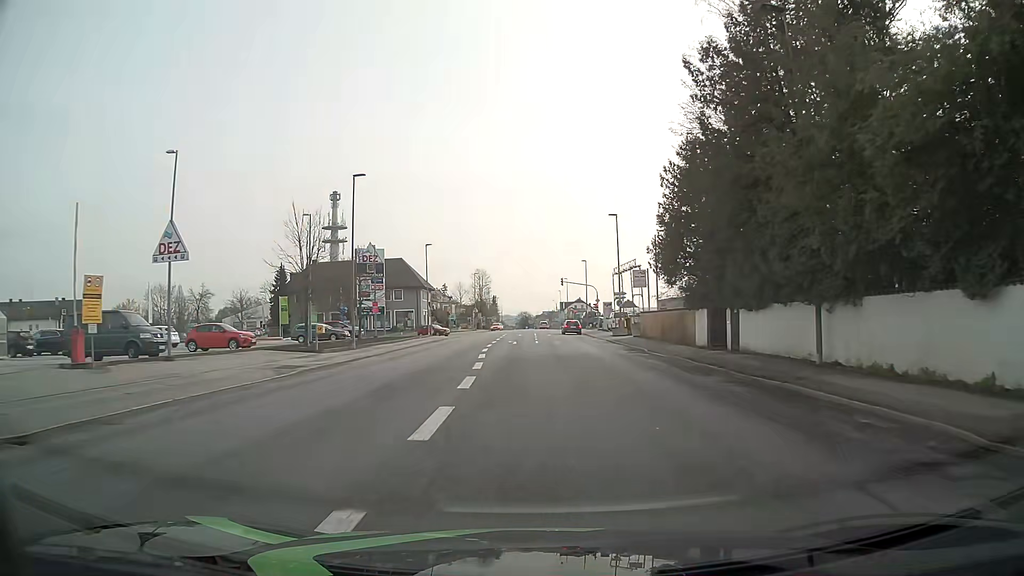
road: tertiary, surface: asphalt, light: Day
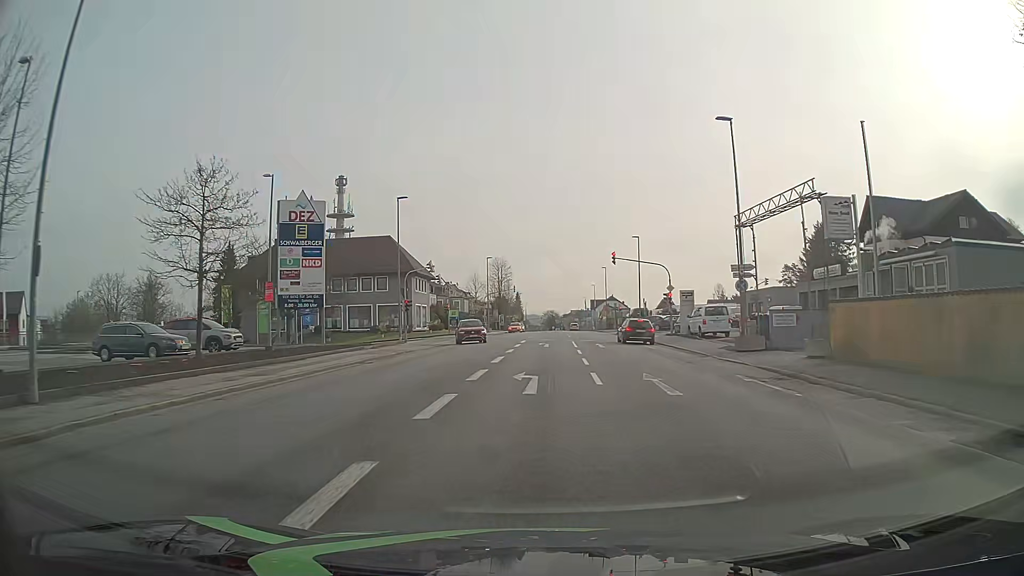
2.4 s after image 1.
(-0.7, +28.2) m; -2°
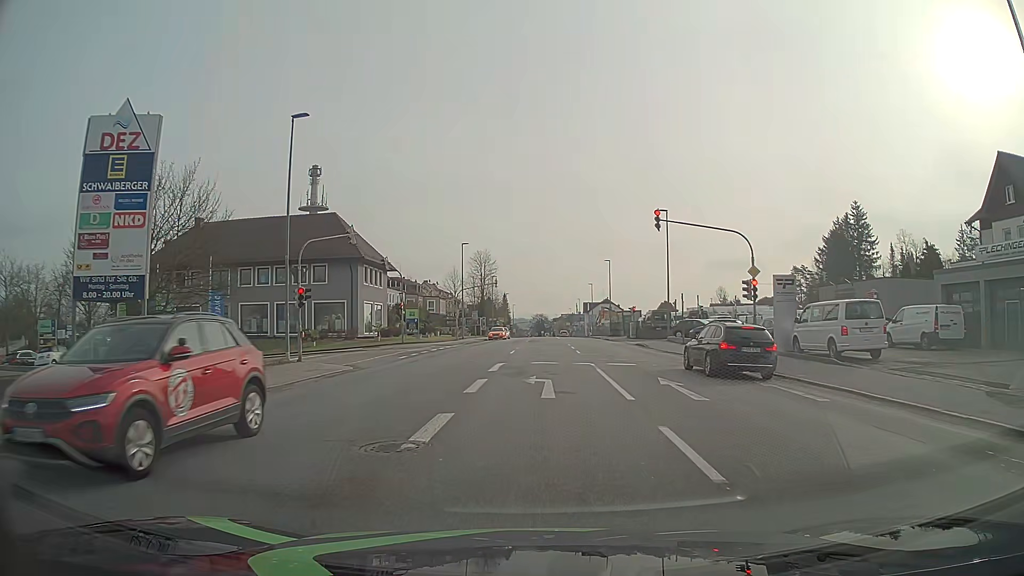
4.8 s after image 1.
(0.0, +20.0) m; +1°
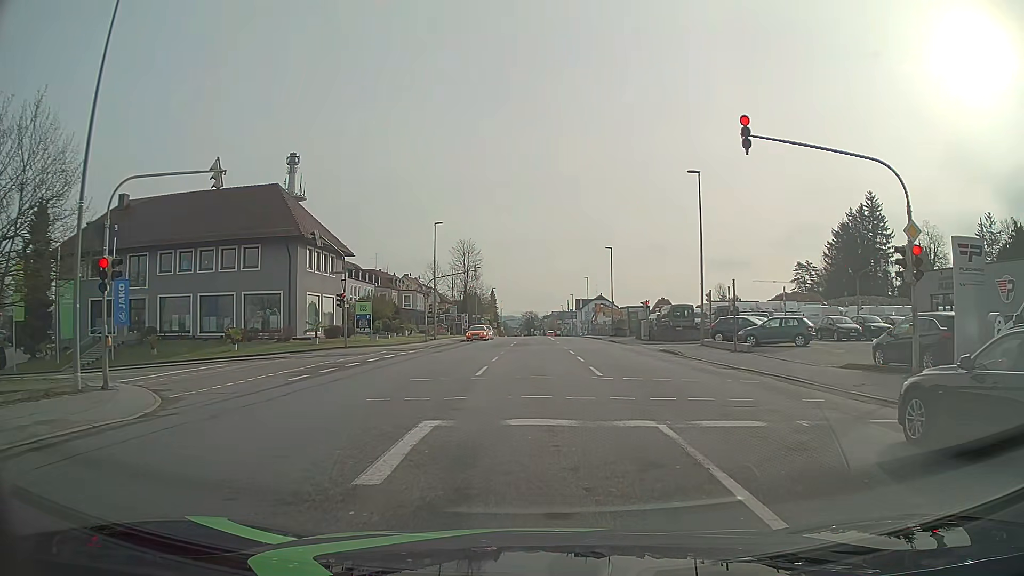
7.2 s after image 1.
(+0.1, +13.1) m; 0°
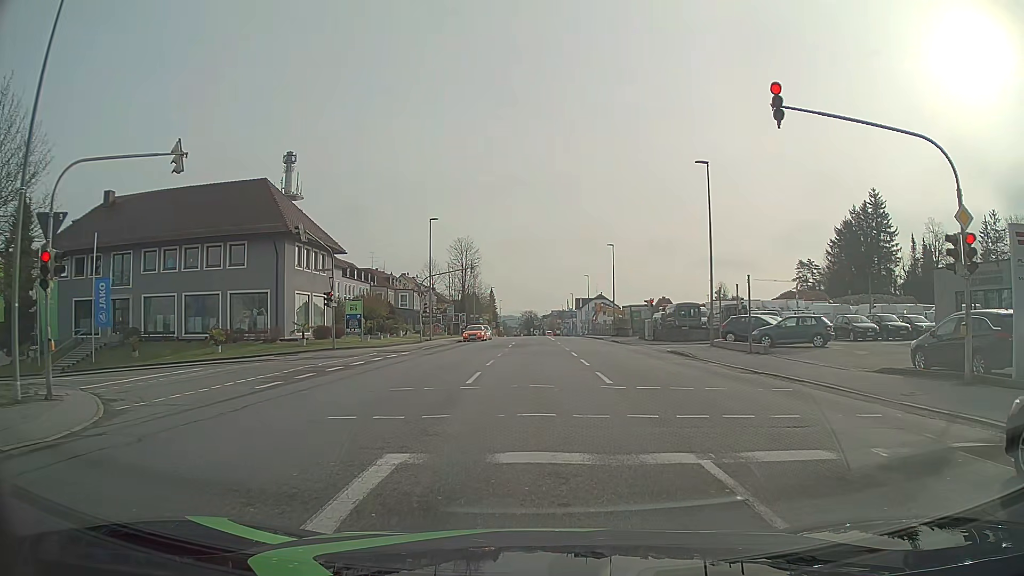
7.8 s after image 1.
(0.0, +2.2) m; 0°
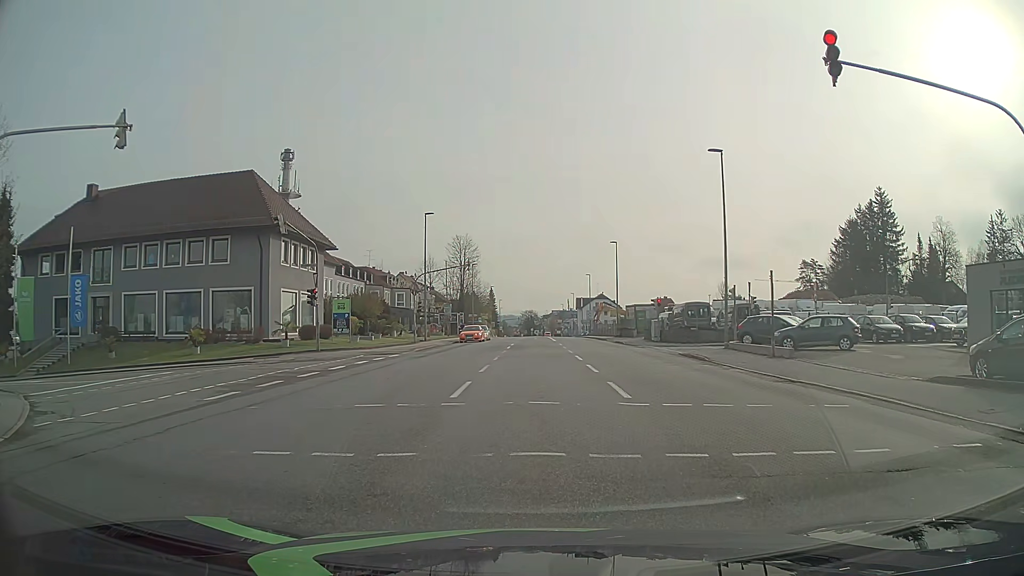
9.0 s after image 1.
(0.0, +2.5) m; 0°
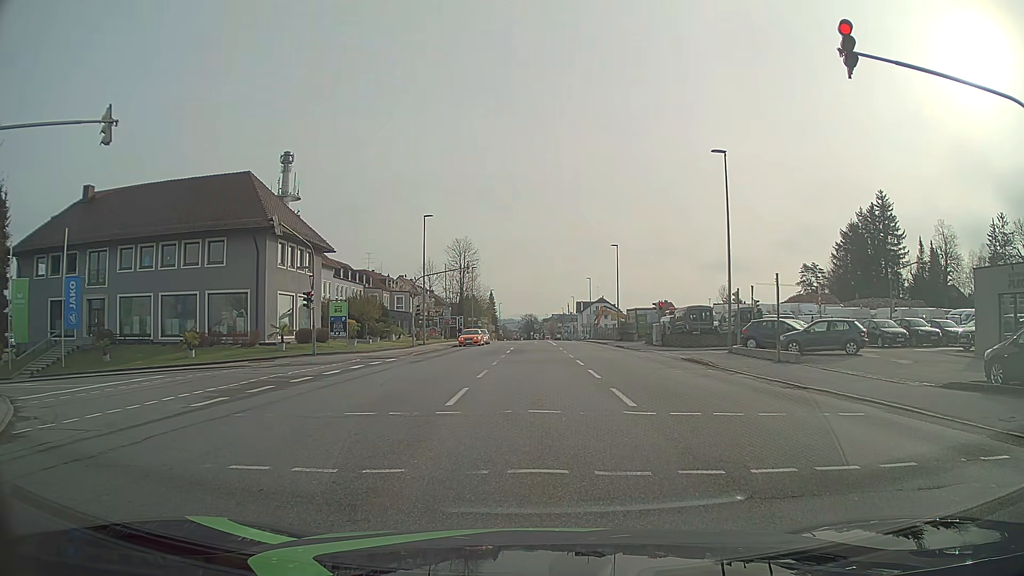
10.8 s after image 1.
(0.0, +0.6) m; 0°
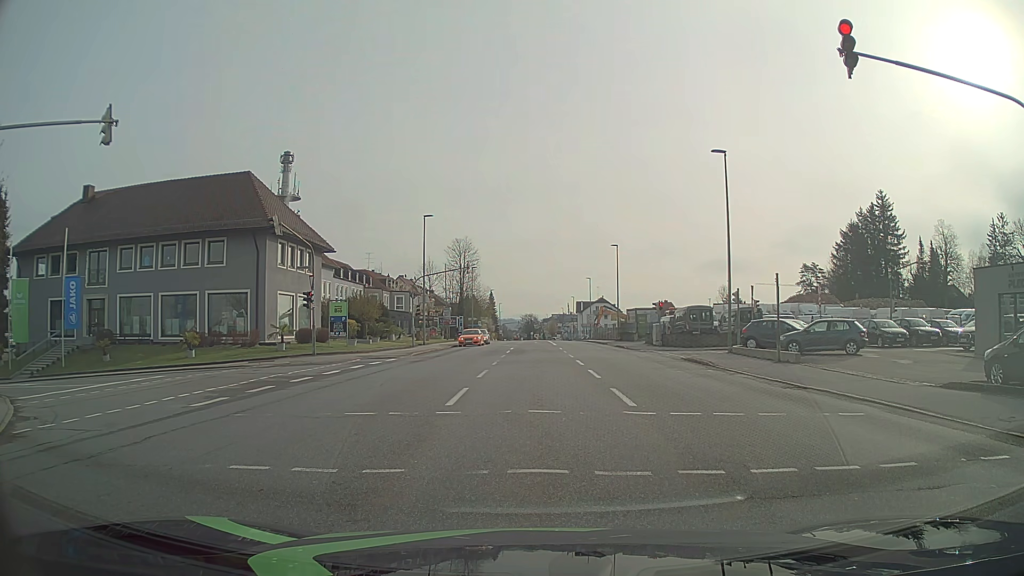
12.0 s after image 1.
(0.0, 0.0) m; 0°
